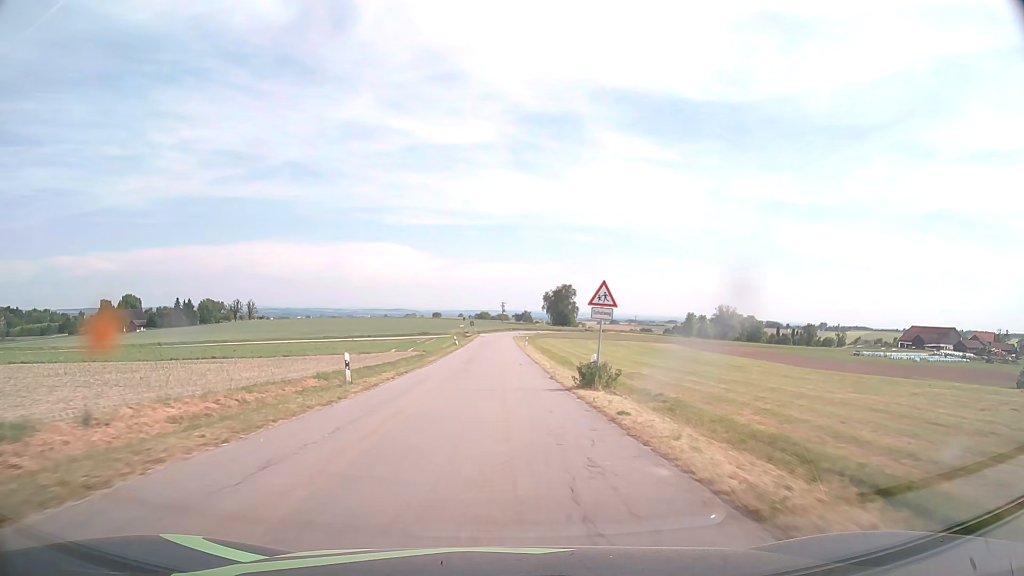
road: tertiary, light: Day
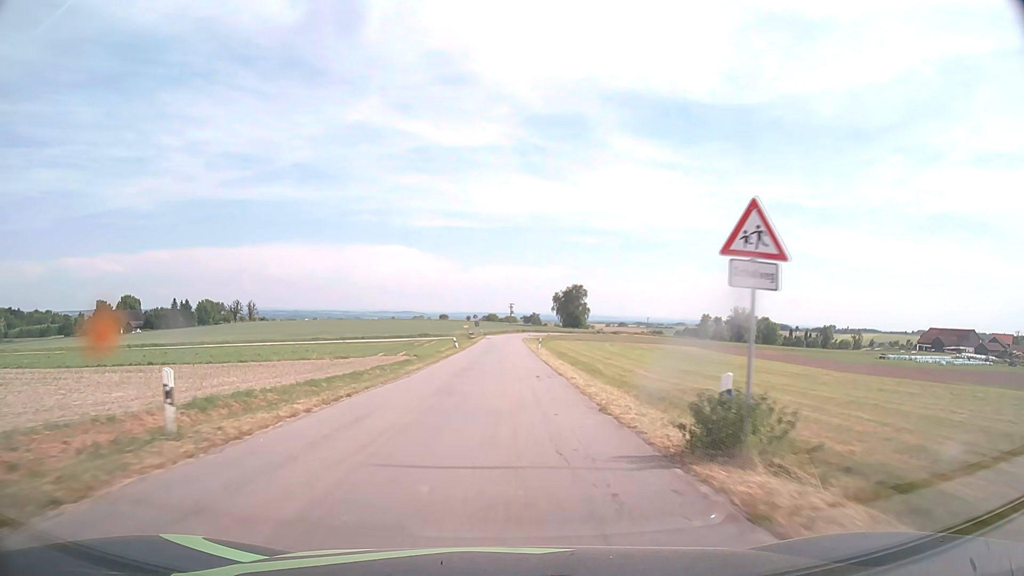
(-0.1, +11.2) m; -1°
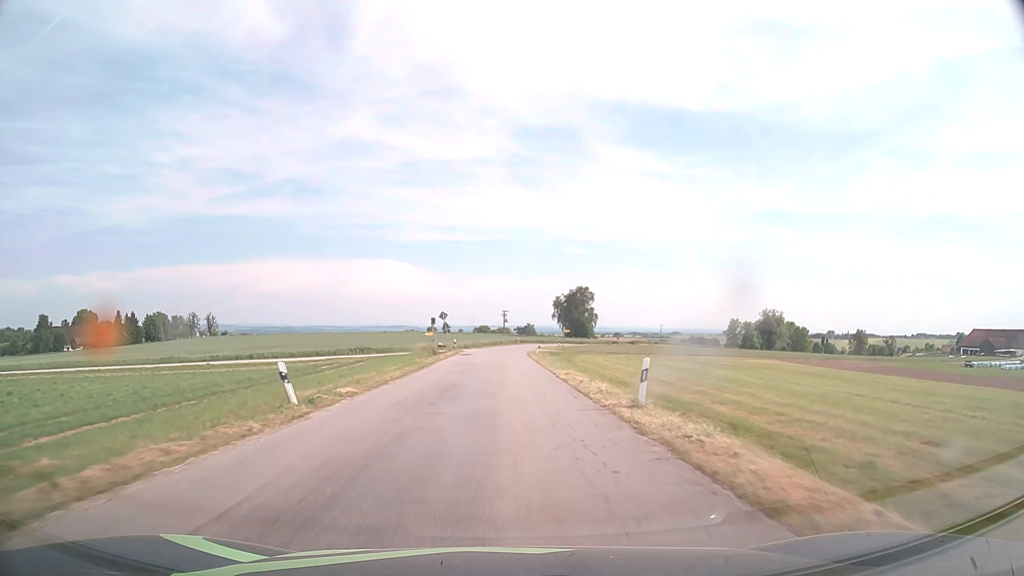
(0.0, +44.8) m; +1°
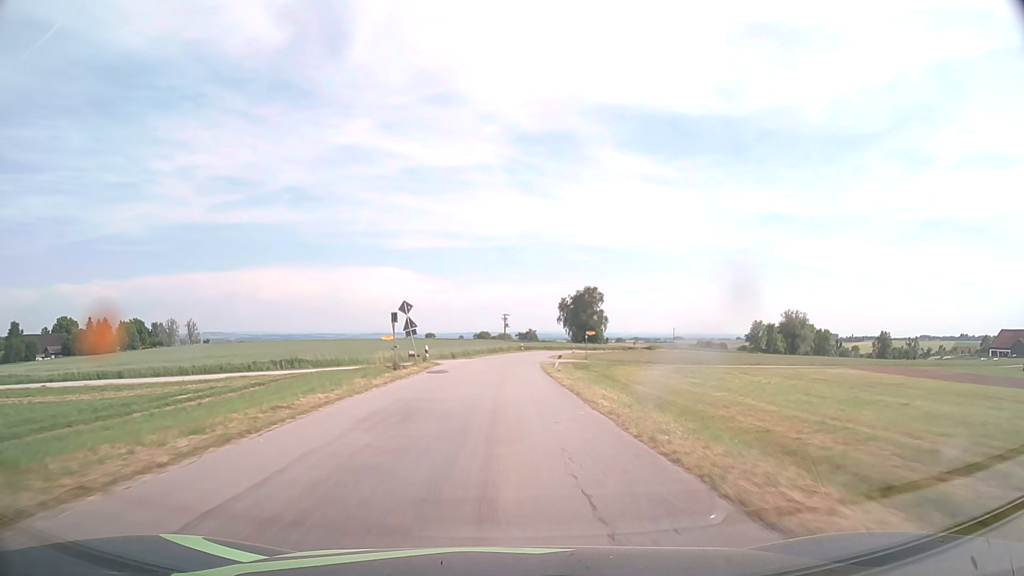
(0.0, +22.2) m; 0°
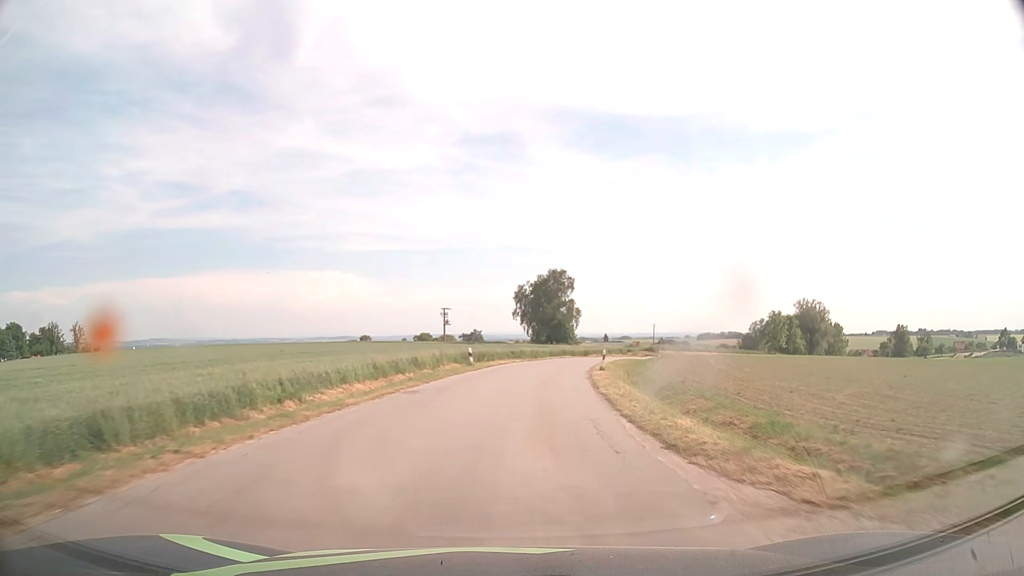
(+0.8, +54.0) m; +4°
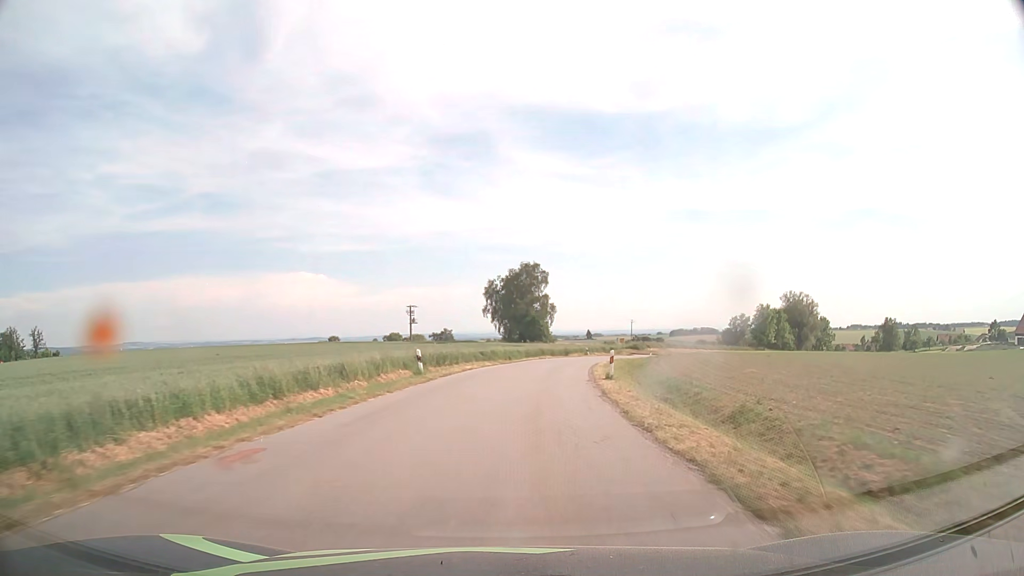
(+0.2, +10.7) m; +2°
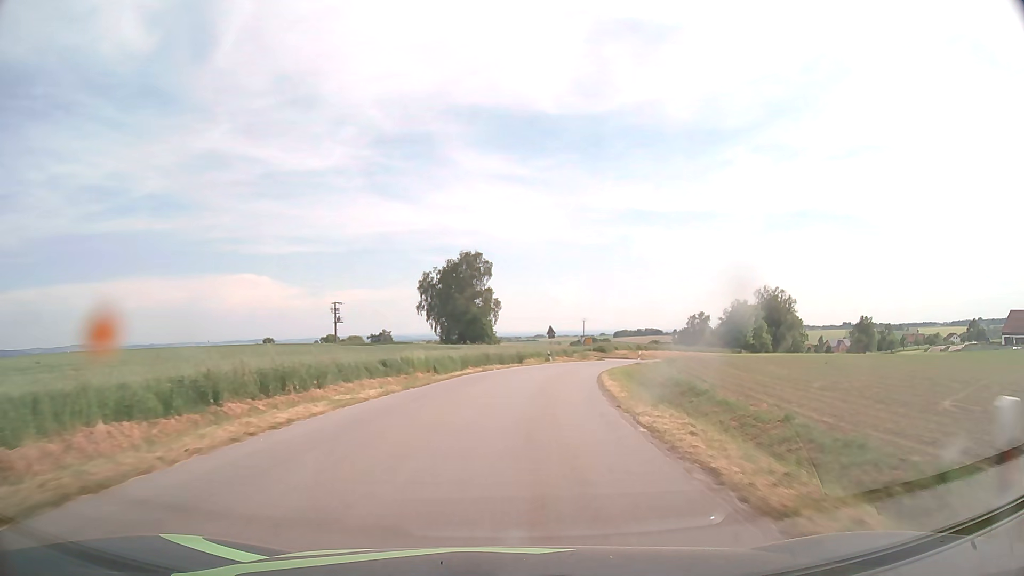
(+0.9, +21.2) m; +5°
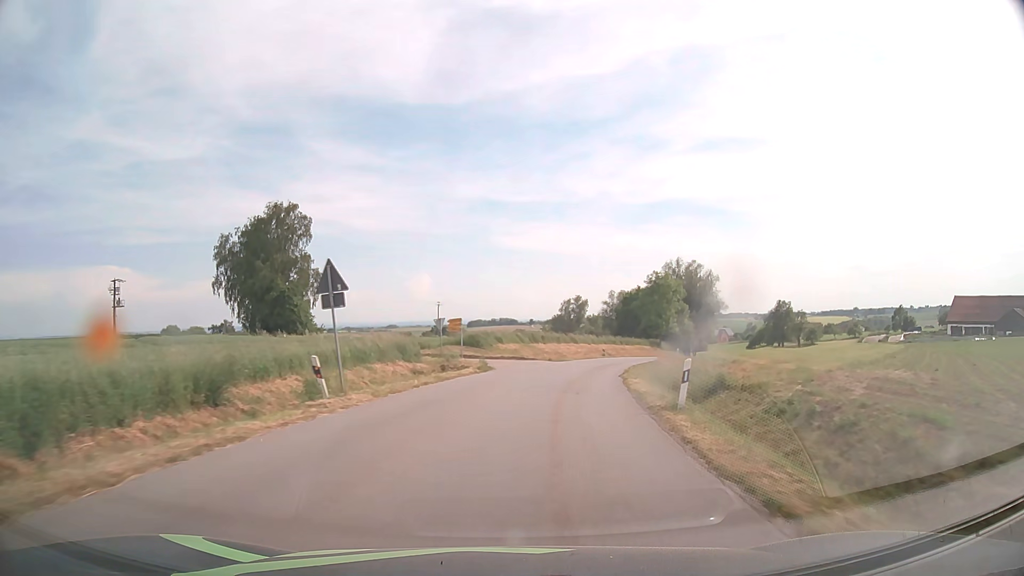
(+4.0, +40.1) m; +12°
(0, +10) (+1, +20) (+3, +30) (+5, +40) (+8, +49) (+11, +59) (+16, +68) (+20, +76) (+25, +85) (+30, +94) m
